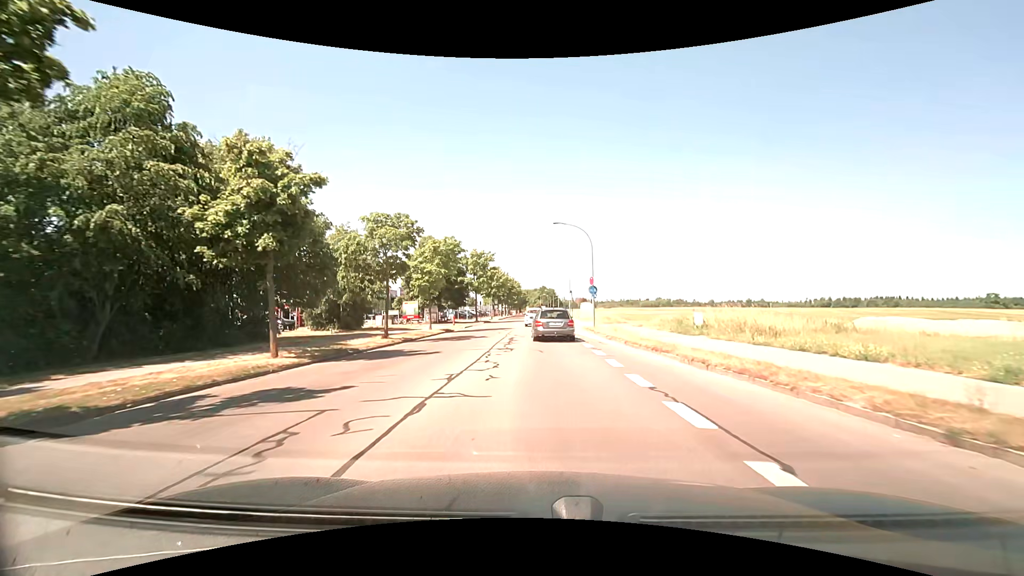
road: tertiary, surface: asphalt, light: Day
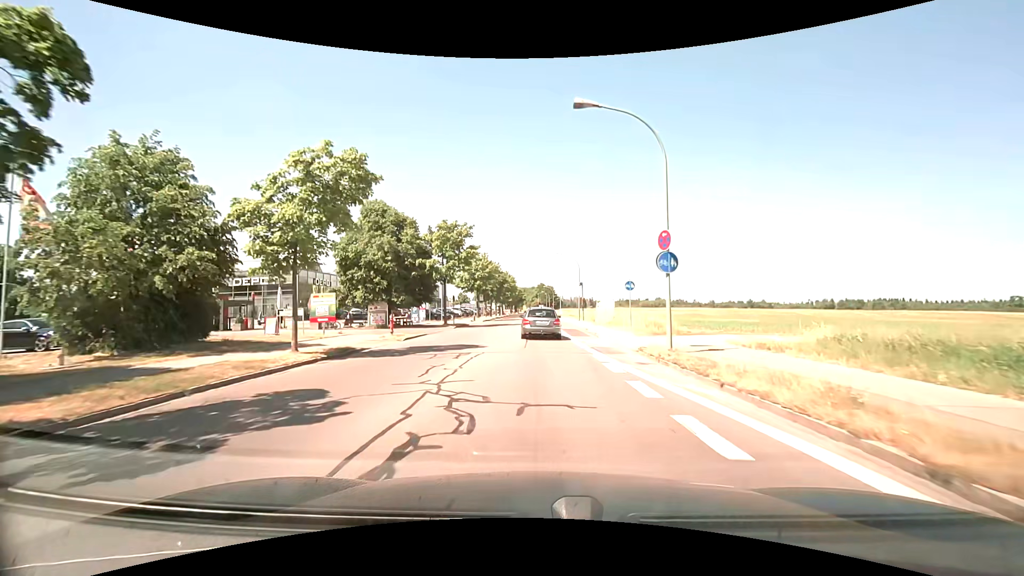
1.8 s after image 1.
(0.0, +19.3) m; 0°
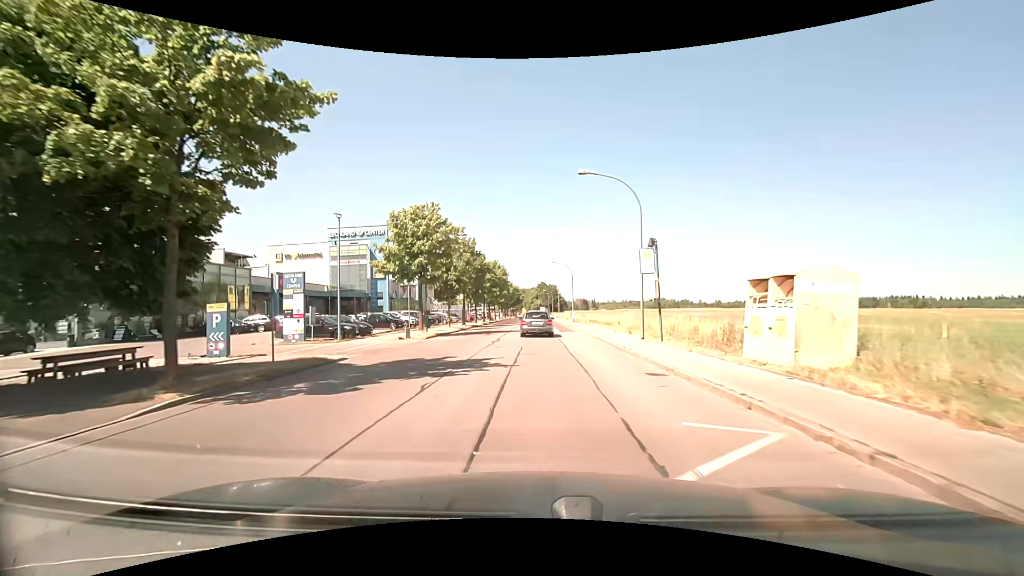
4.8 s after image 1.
(0.0, +31.6) m; 0°
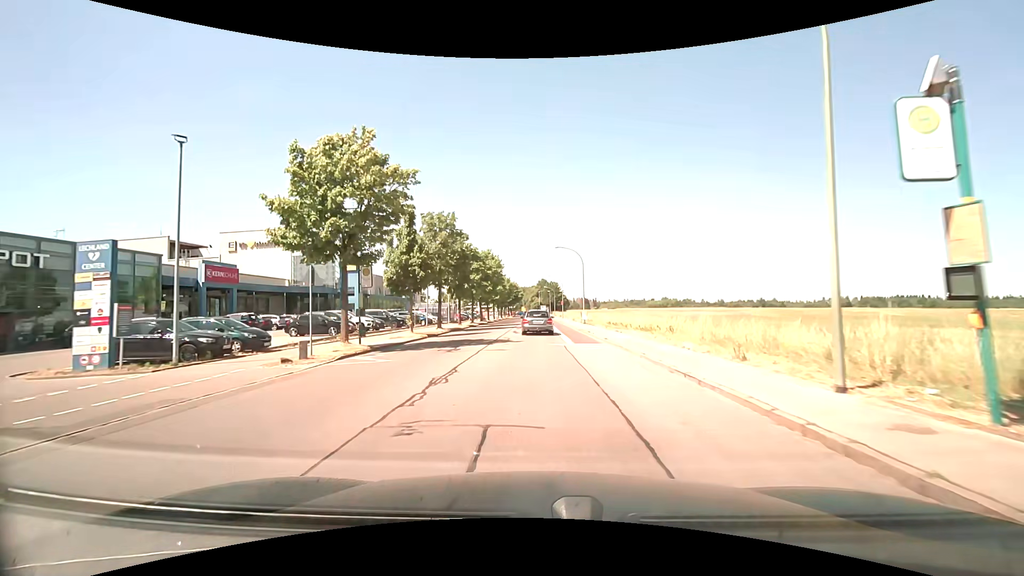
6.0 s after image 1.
(0.0, +13.4) m; 0°
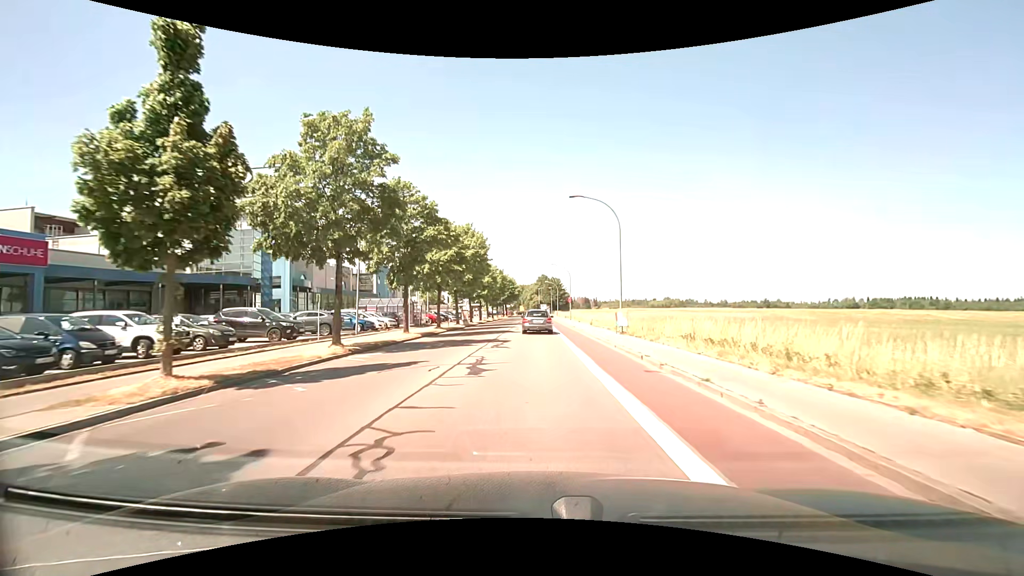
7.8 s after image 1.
(0.0, +20.4) m; 0°
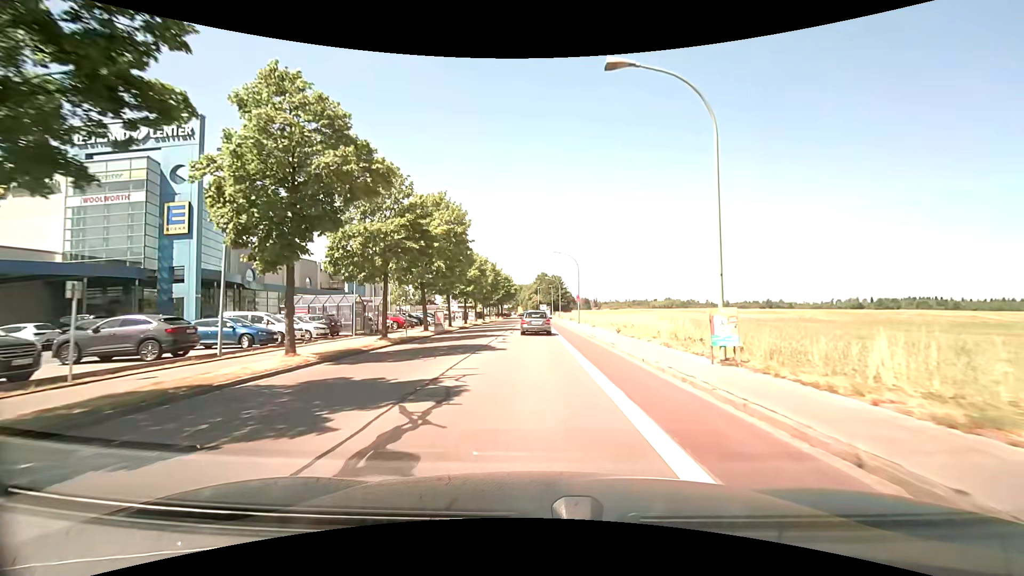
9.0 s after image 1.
(0.0, +13.9) m; 0°
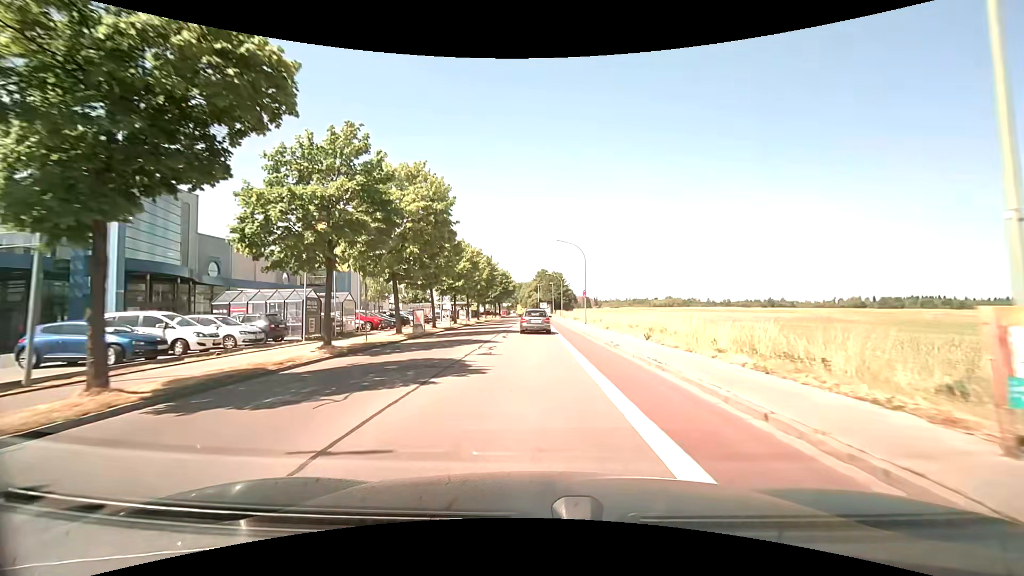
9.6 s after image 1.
(0.0, +7.0) m; 0°
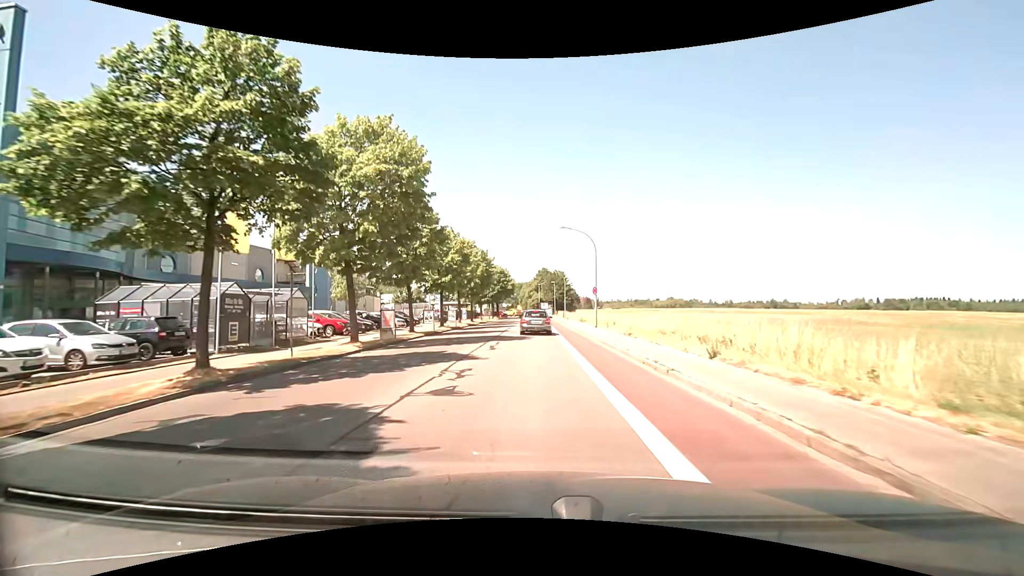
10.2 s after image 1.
(0.0, +7.1) m; 0°
(0, +10) (0, +20) (0, +30) (0, +40) (0, +50) (0, +60) (0, +70) (0, +80) (0, +90) (+1, +100) m
